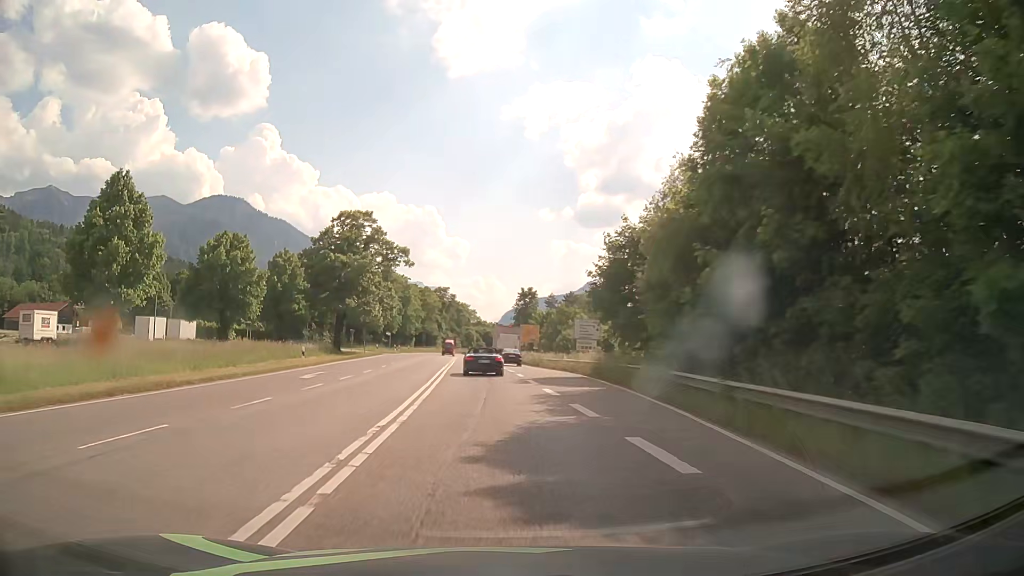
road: primary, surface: asphalt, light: Day
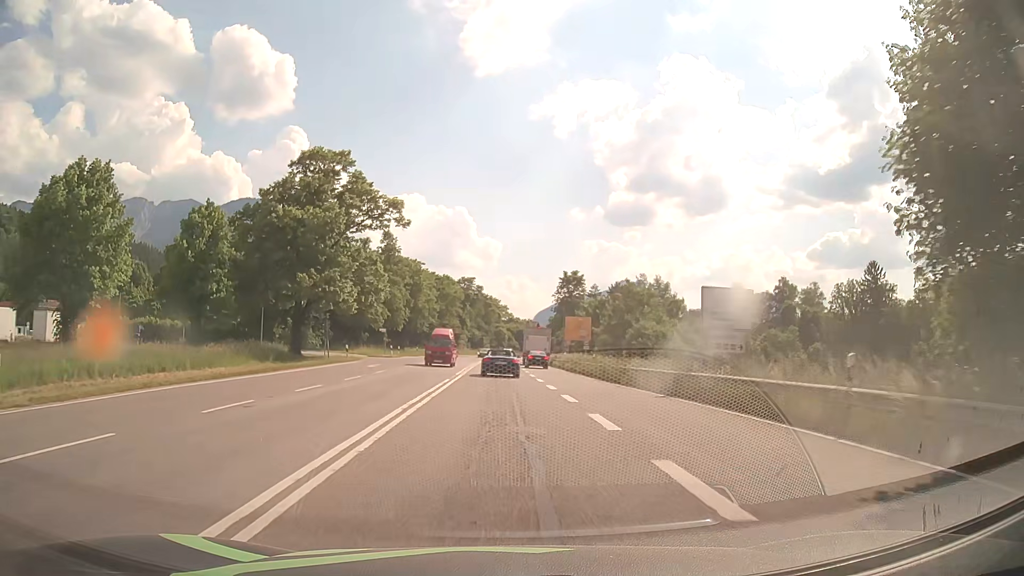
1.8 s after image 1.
(-0.8, +26.1) m; -3°
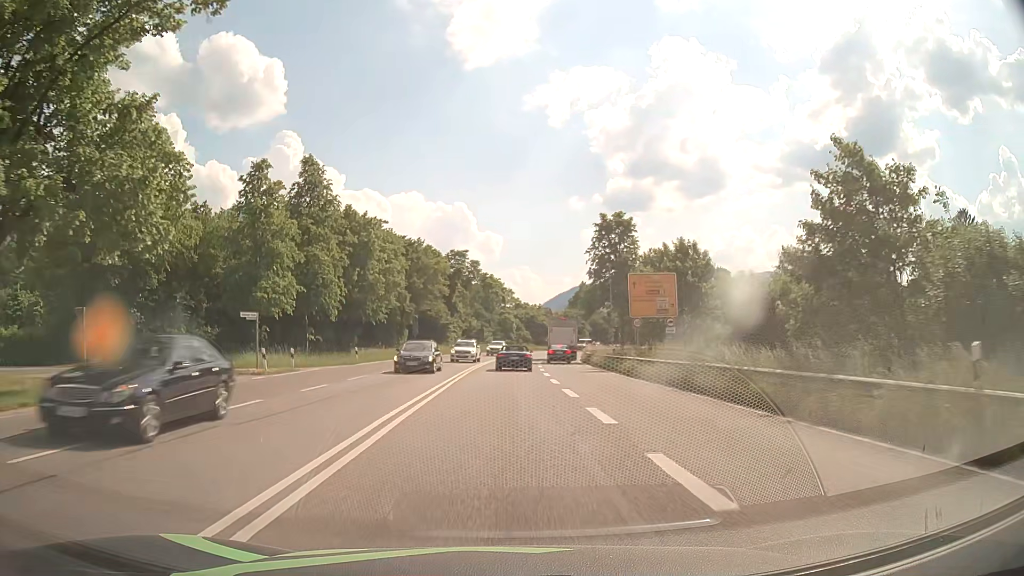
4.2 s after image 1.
(-0.3, +35.8) m; 0°
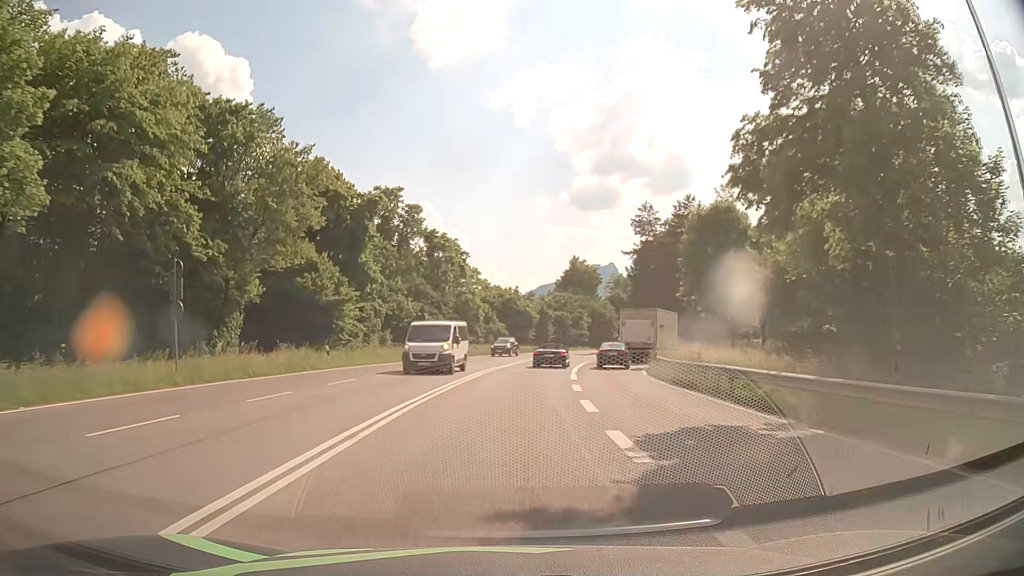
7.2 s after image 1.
(+0.3, +45.5) m; +2°
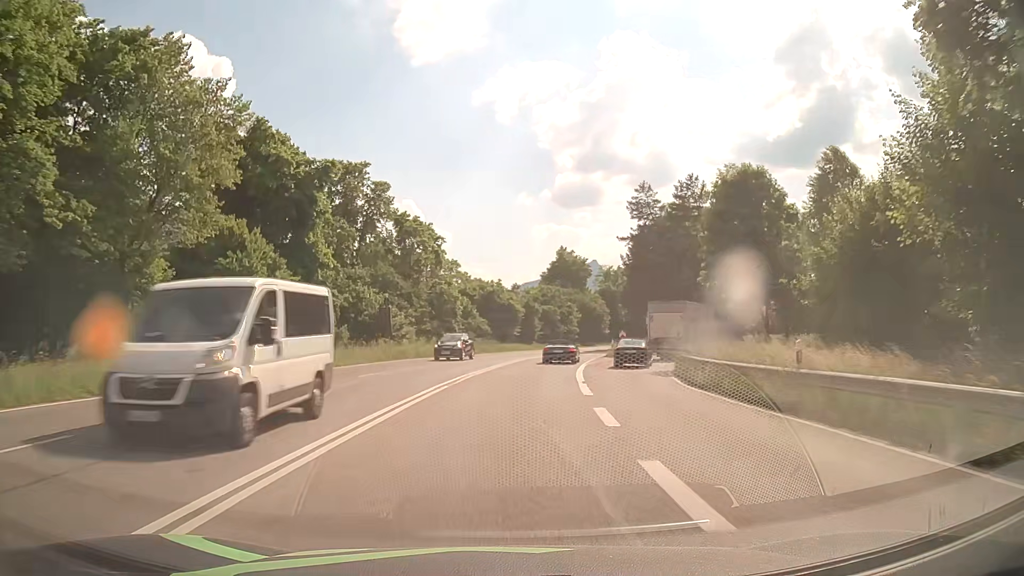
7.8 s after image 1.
(+0.1, +9.1) m; +1°
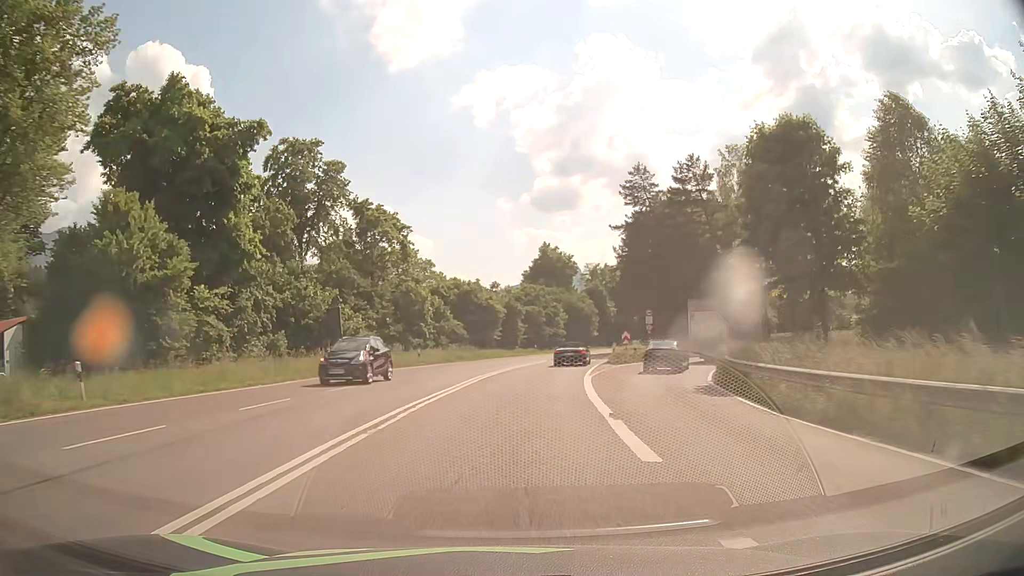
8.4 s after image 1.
(+0.1, +9.2) m; +1°
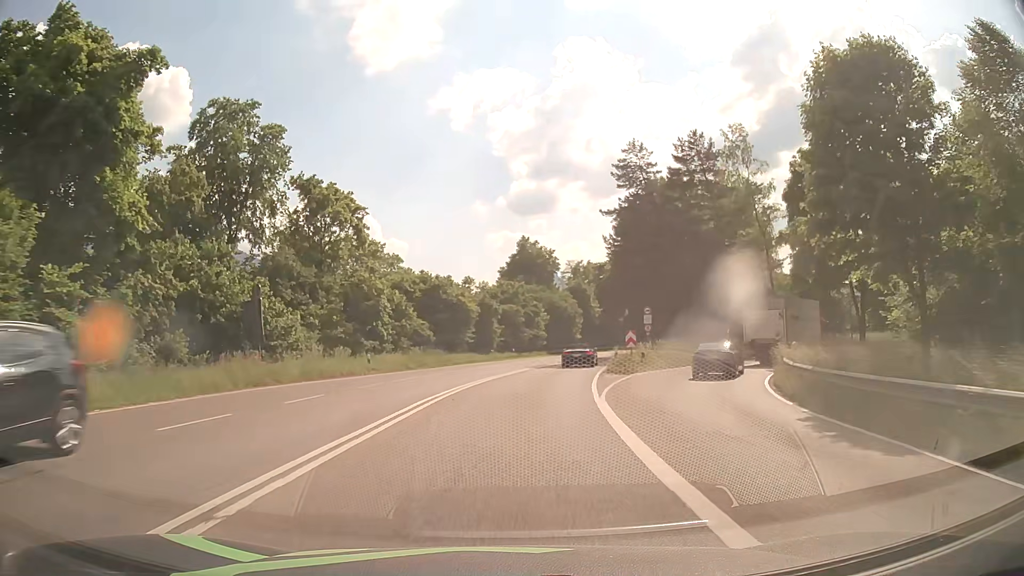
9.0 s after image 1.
(+0.2, +9.1) m; +2°
(0, +10) (+1, +20) (+2, +30) (+4, +40) (+6, +49) (+9, +59) (+12, +69) (+16, +78) (+20, +87) (+25, +96) m
